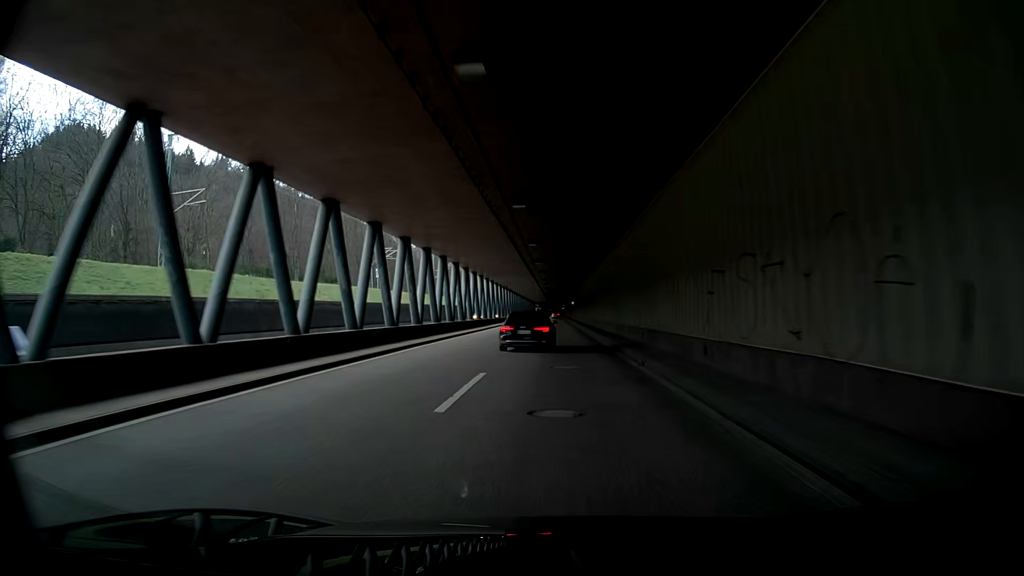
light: Day
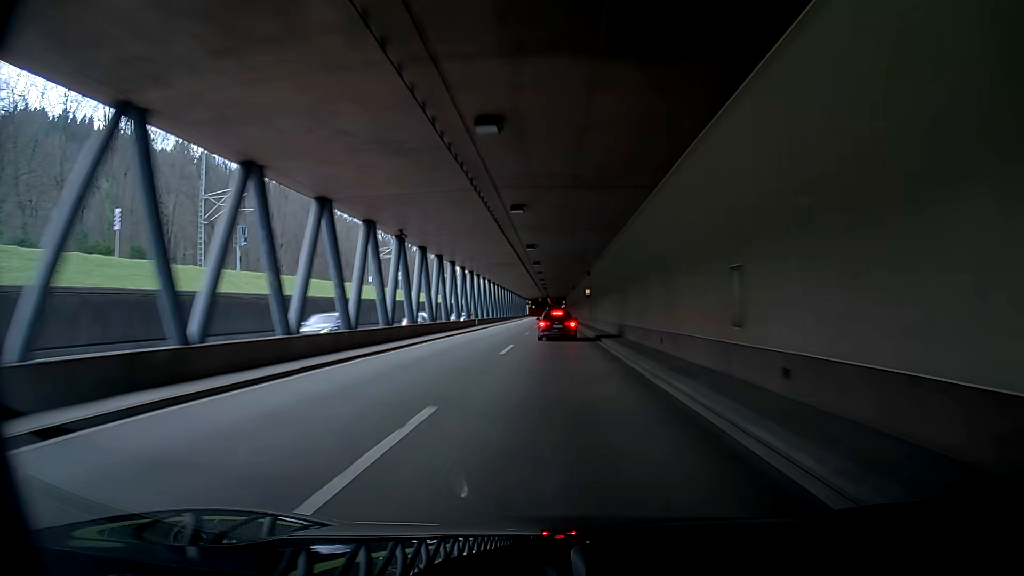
(-0.2, +60.0) m; +1°
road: trunk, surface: asphalt
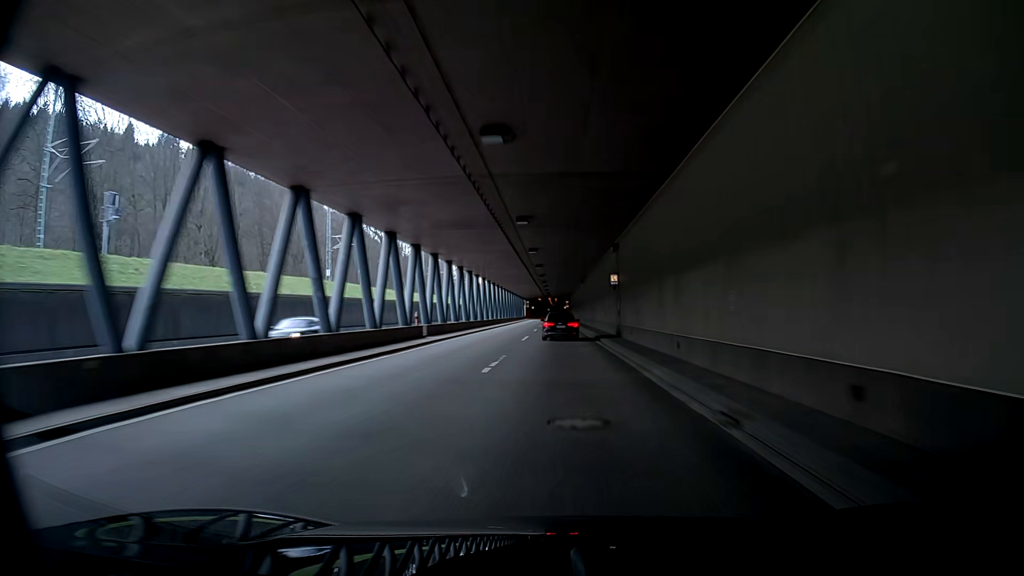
(+0.5, +24.0) m; +2°
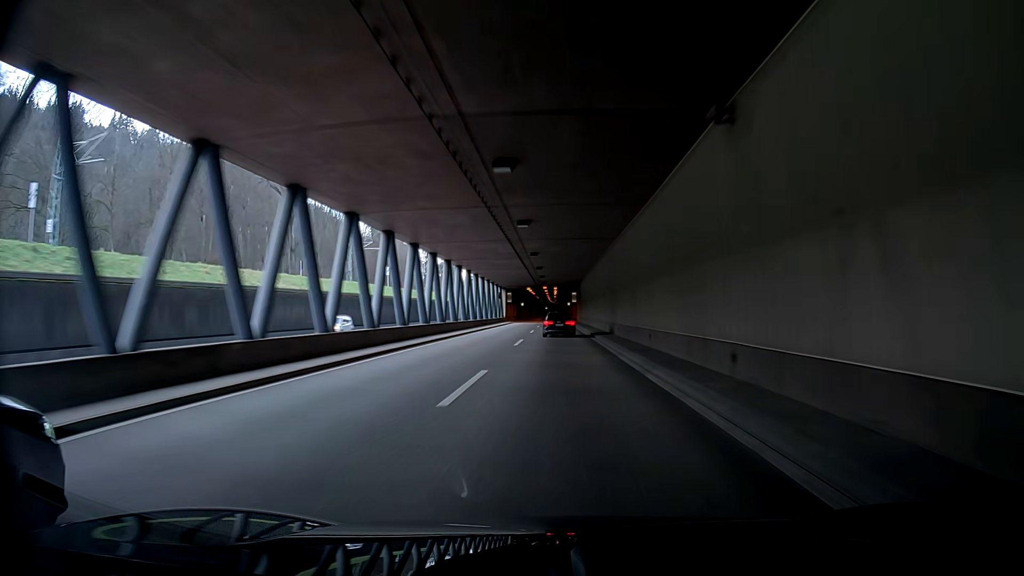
(-1.0, +59.8) m; -3°
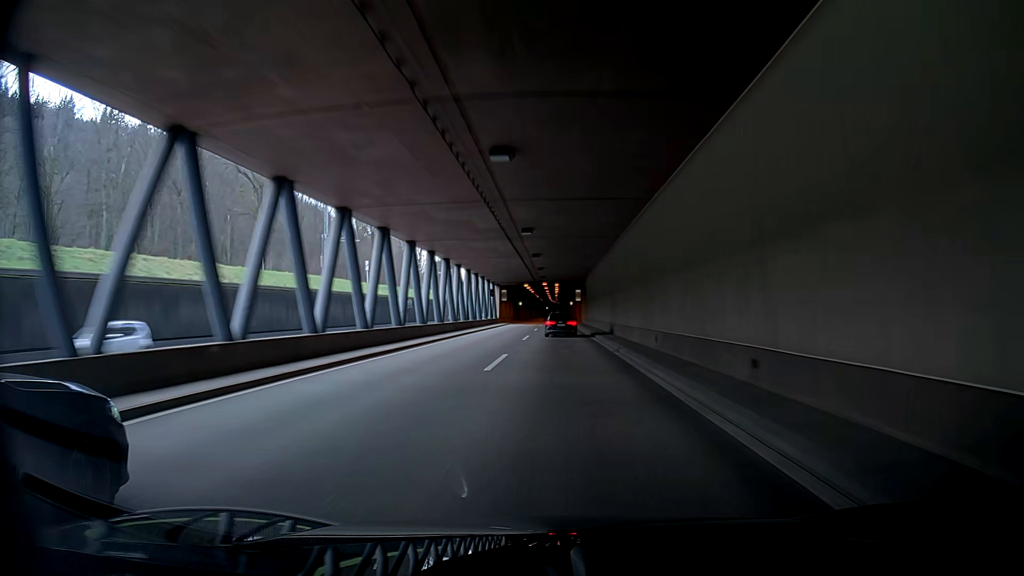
(0.0, +12.0) m; 0°
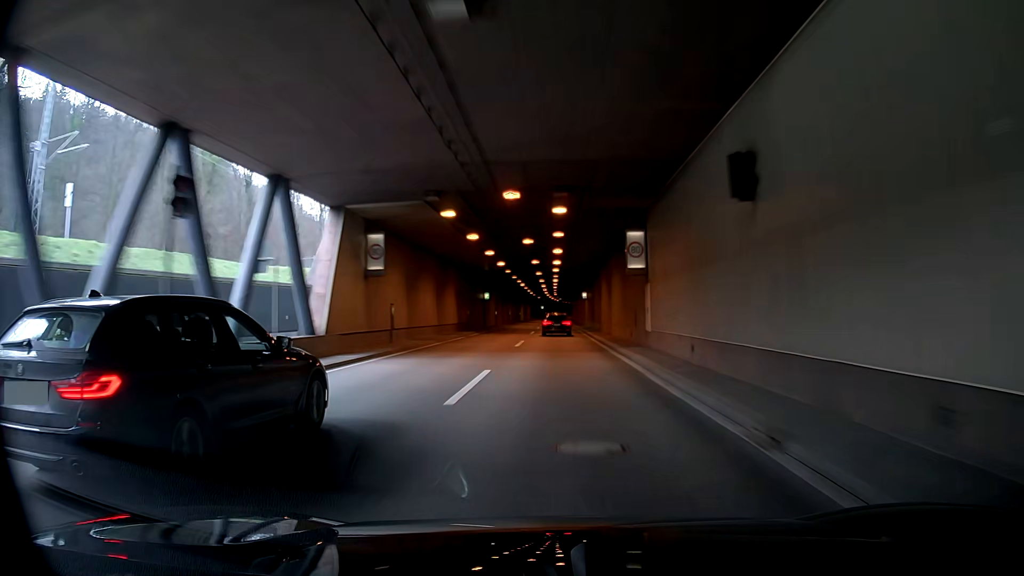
(-0.5, +60.0) m; +1°
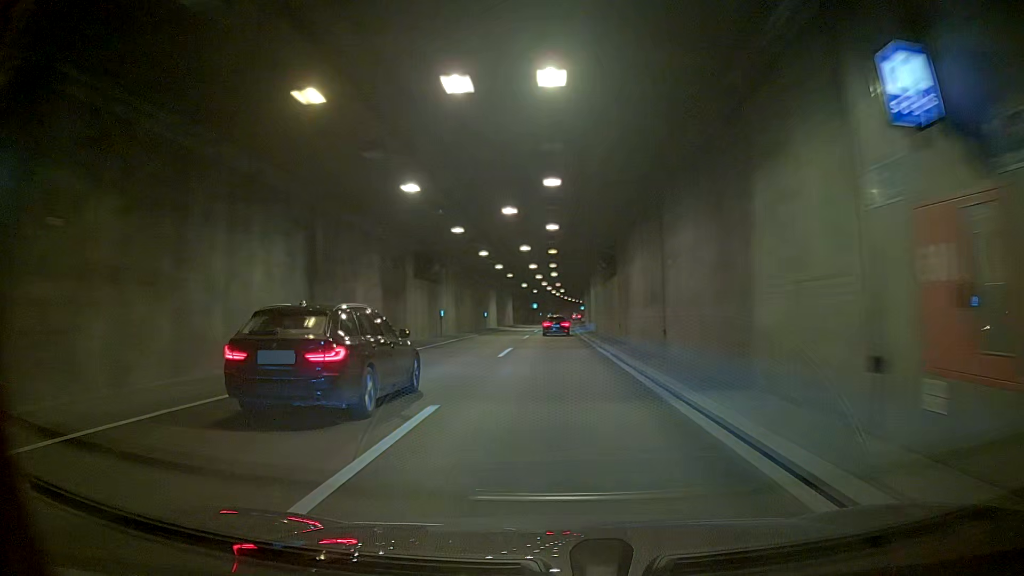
(-0.2, +60.1) m; -1°
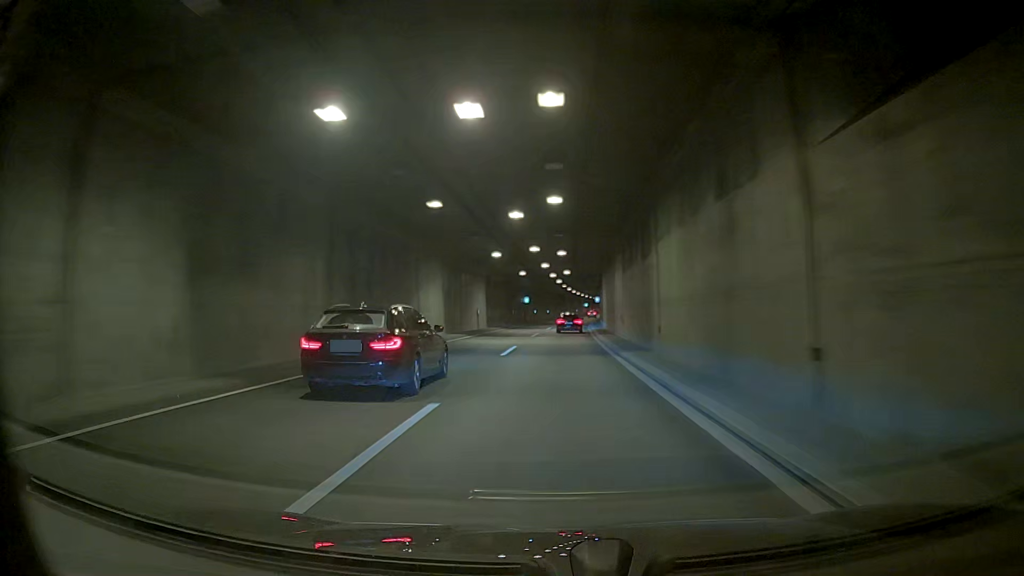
(-0.6, +36.1) m; -2°
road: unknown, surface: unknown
